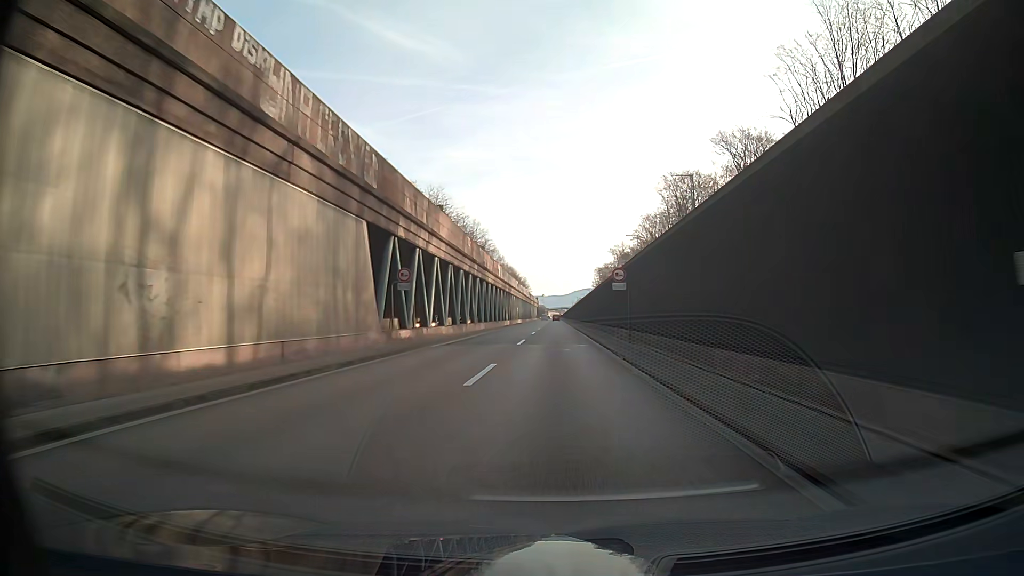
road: trunk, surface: asphalt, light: Day
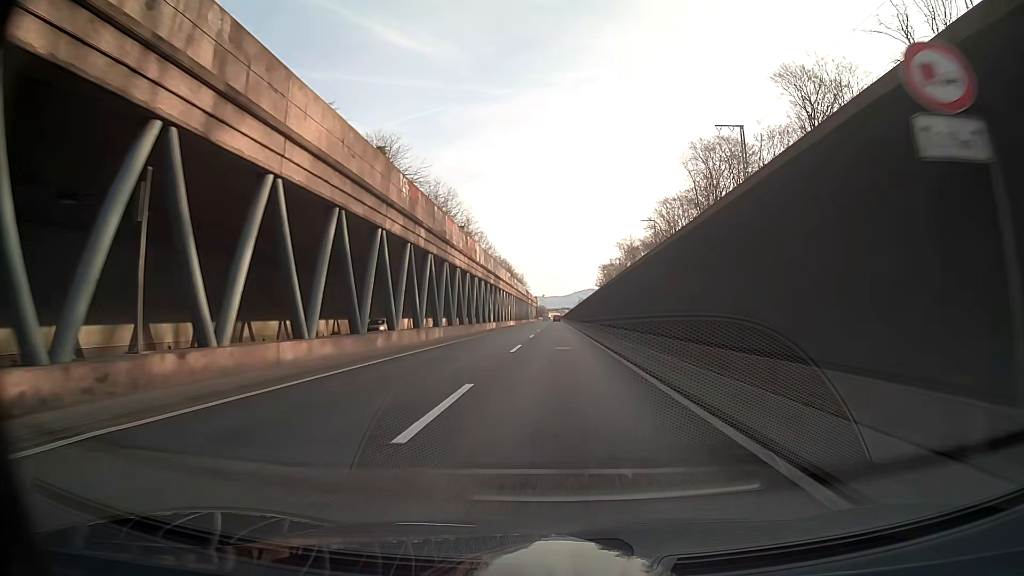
(+0.1, +24.3) m; +1°
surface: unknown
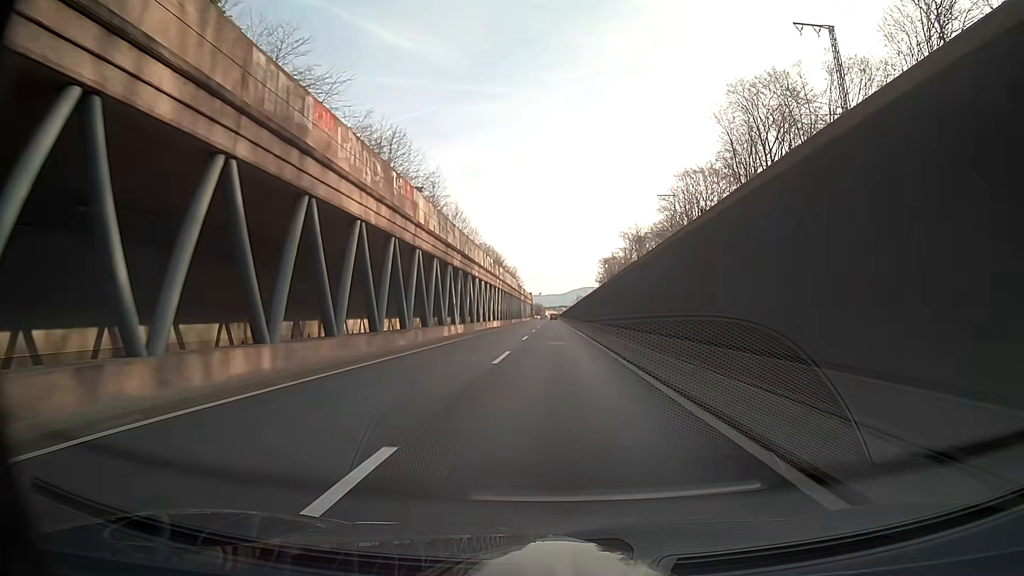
(-0.3, +24.2) m; -1°
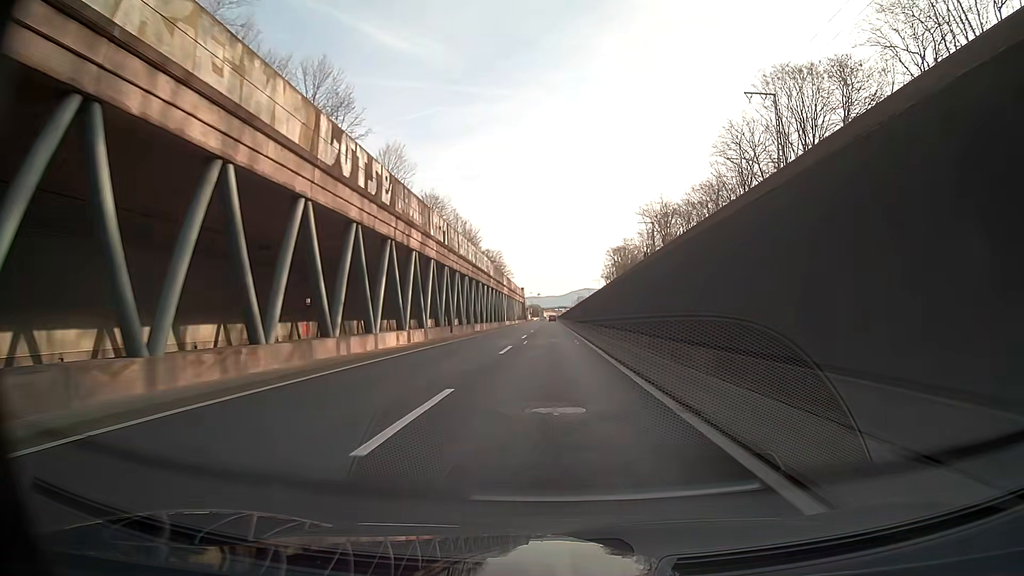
(+0.1, +48.6) m; 0°
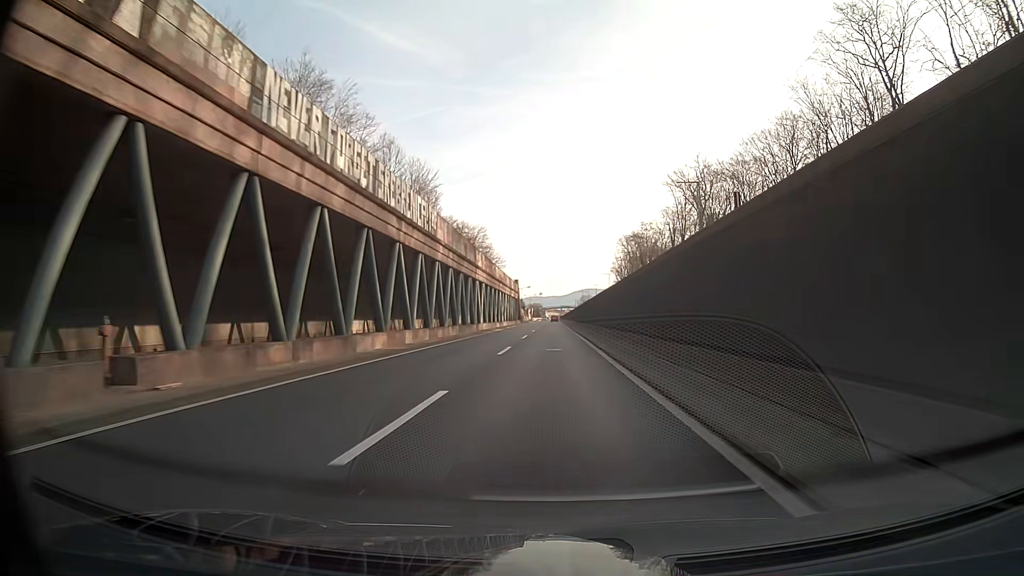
(-0.1, +36.5) m; 0°
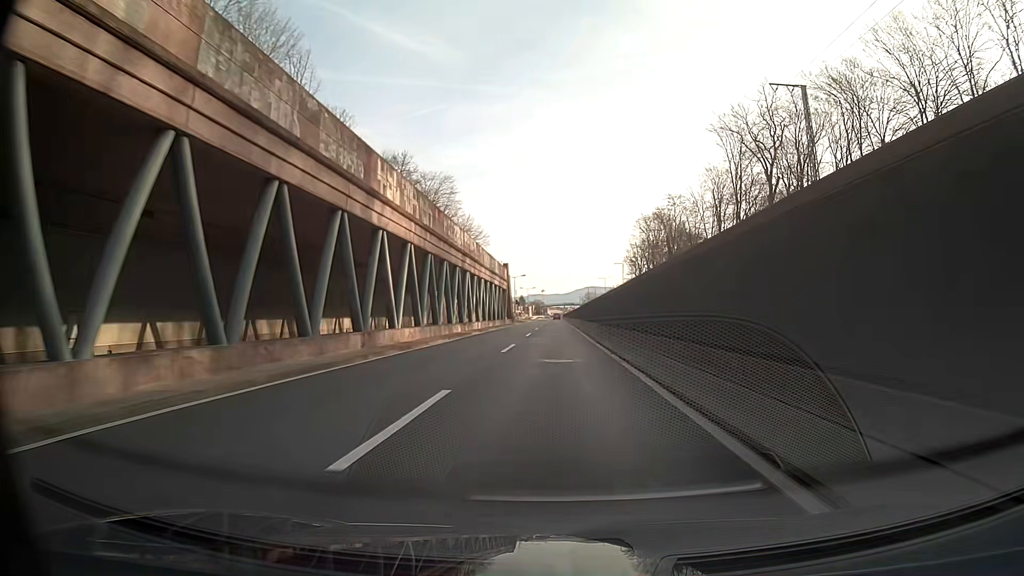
(-0.1, +36.5) m; 0°
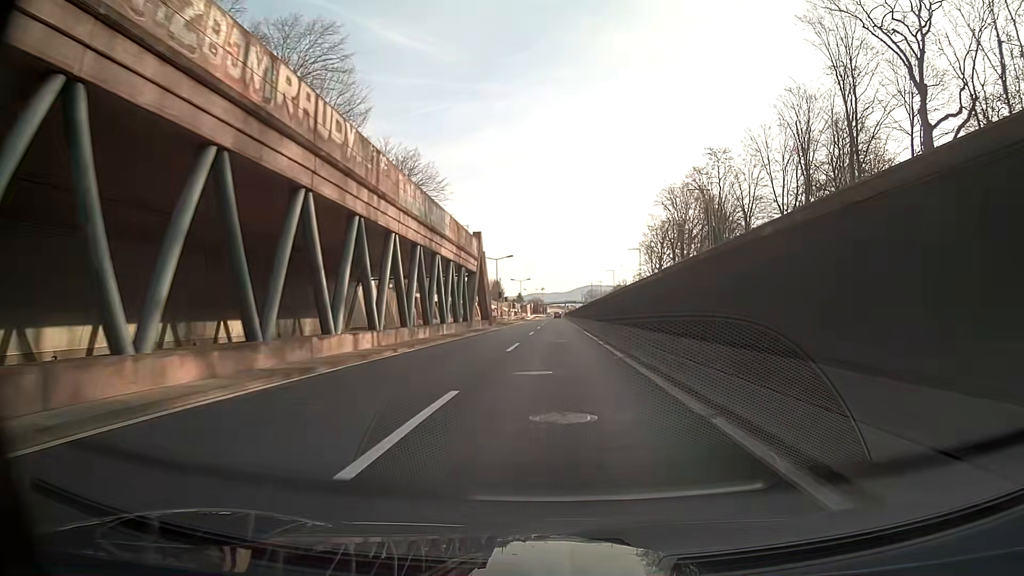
(0.0, +36.5) m; 0°
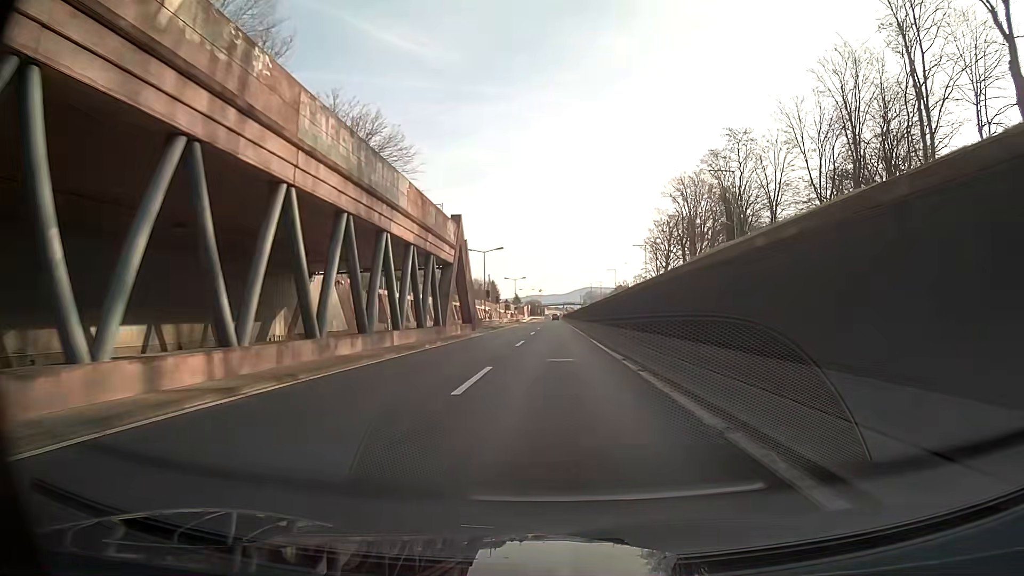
(0.0, +12.1) m; 0°
